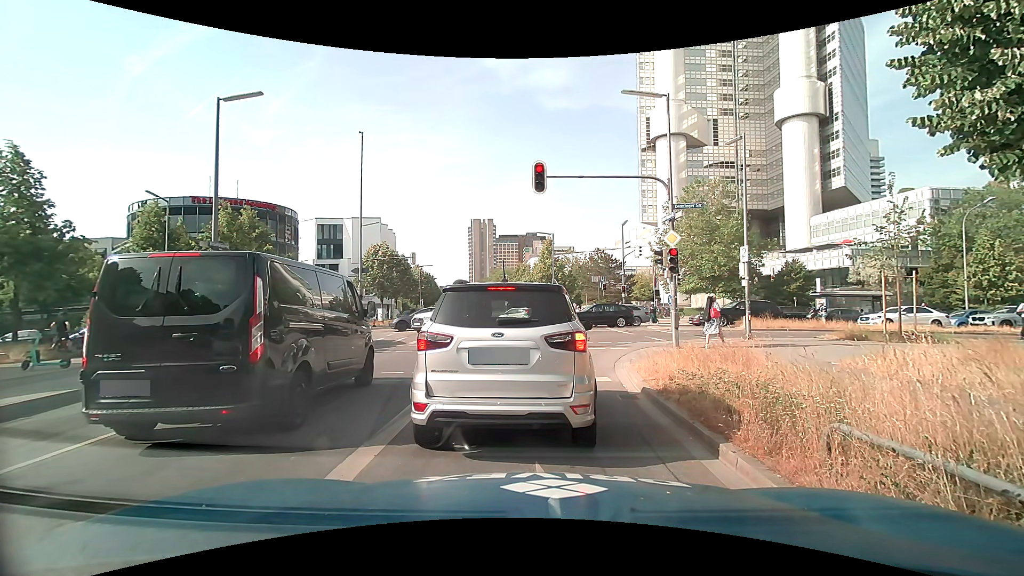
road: secondary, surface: asphalt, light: Day
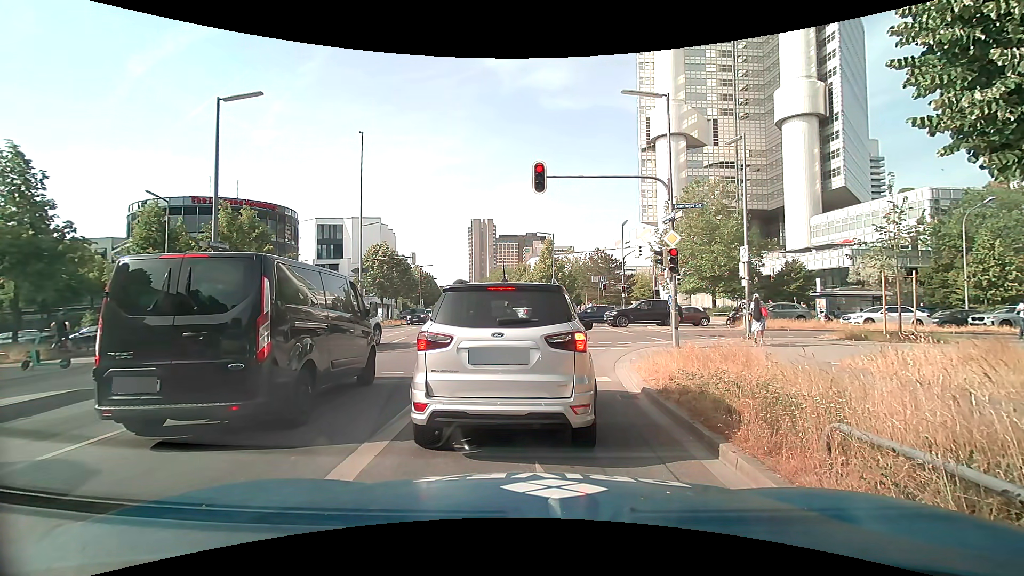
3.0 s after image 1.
(0.0, 0.0) m; 0°
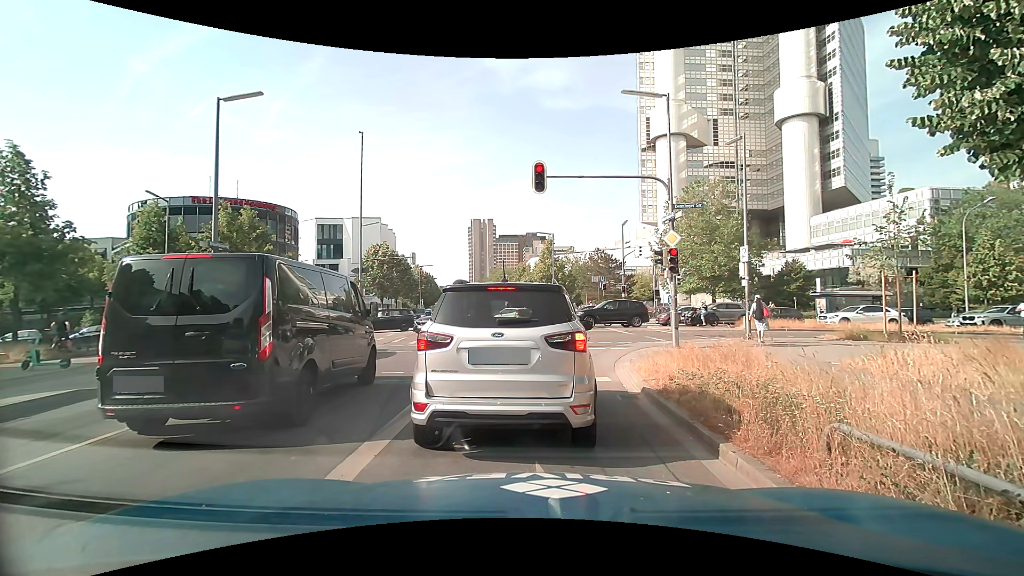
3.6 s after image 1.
(0.0, 0.0) m; 0°
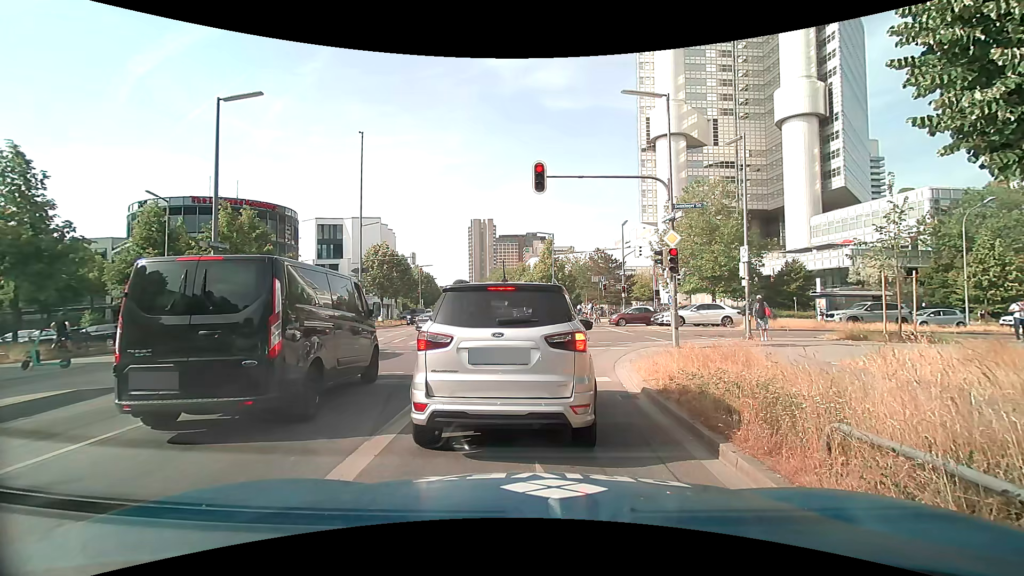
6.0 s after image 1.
(0.0, 0.0) m; 0°
